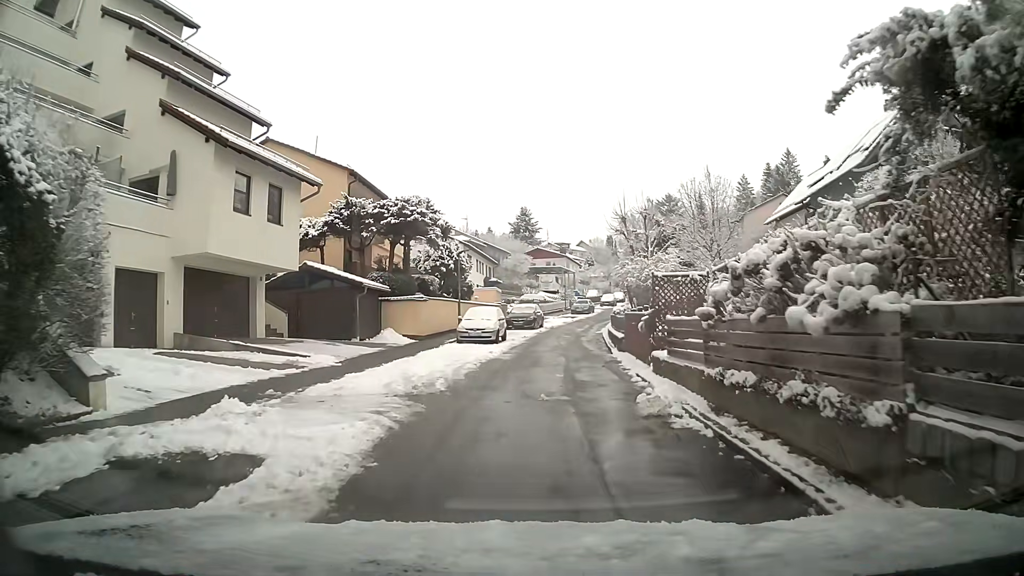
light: Day
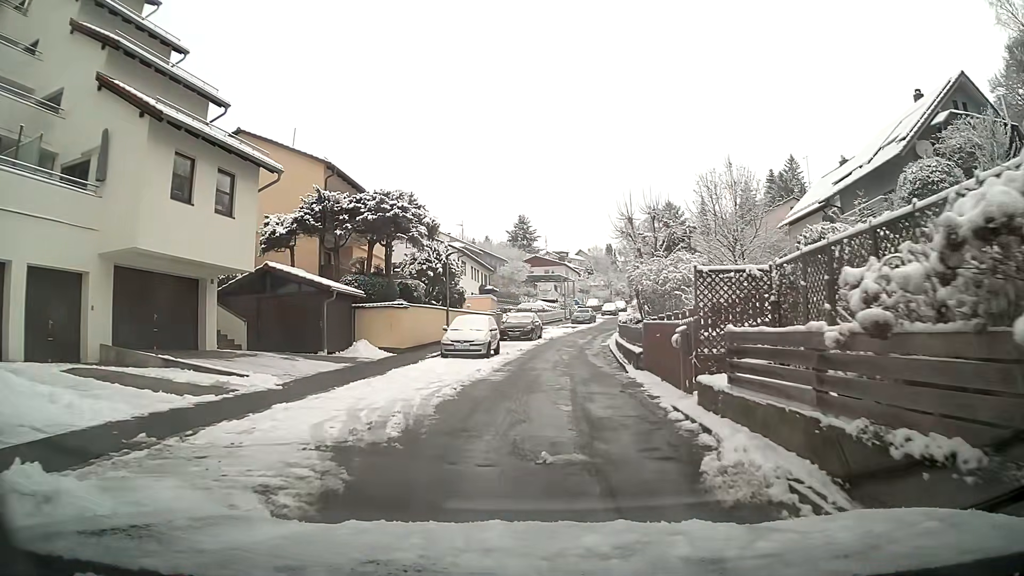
(0.0, +4.0) m; +1°
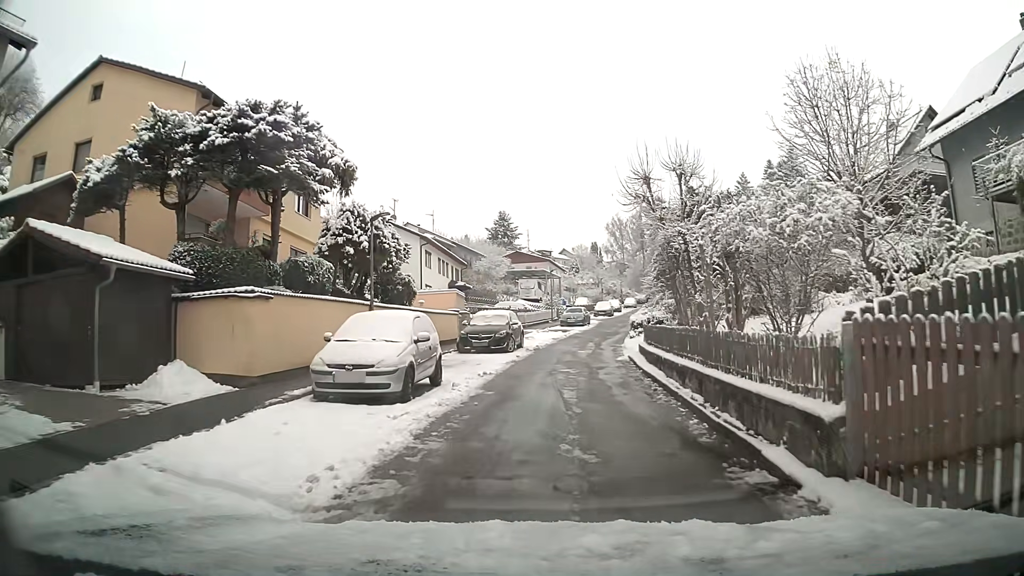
(+0.3, +12.2) m; +2°
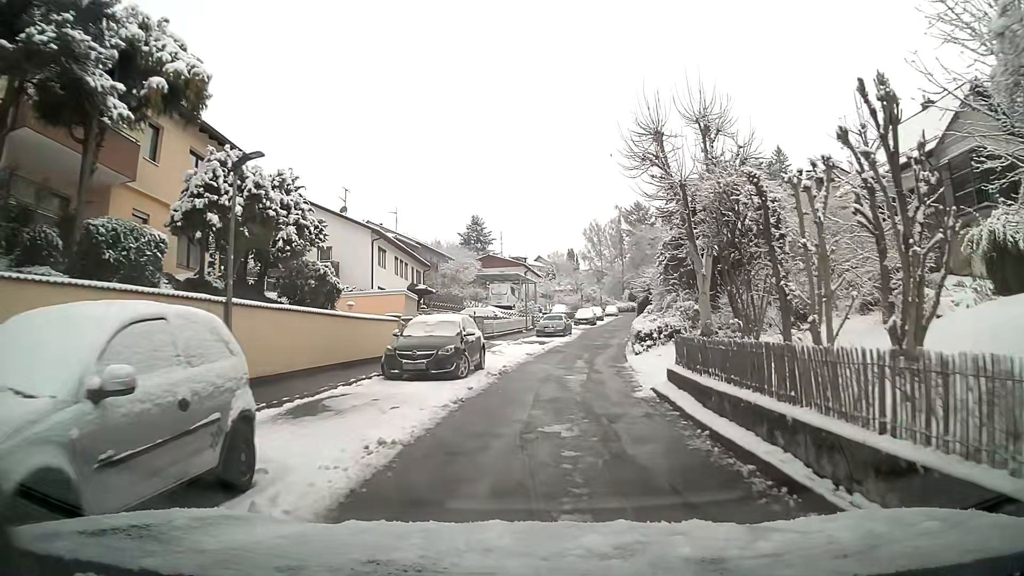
(+0.2, +8.3) m; +2°
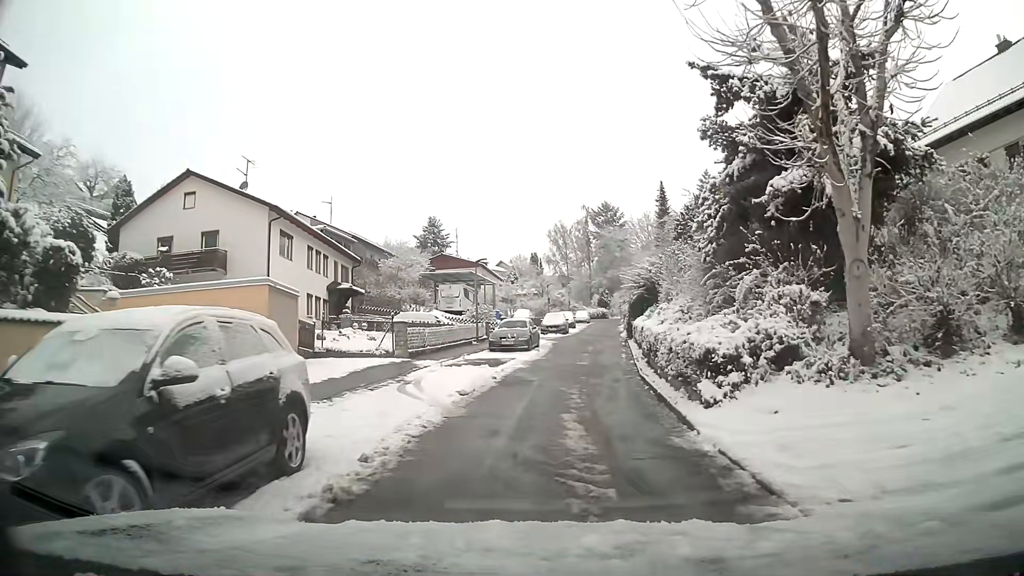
(+0.3, +12.4) m; +3°
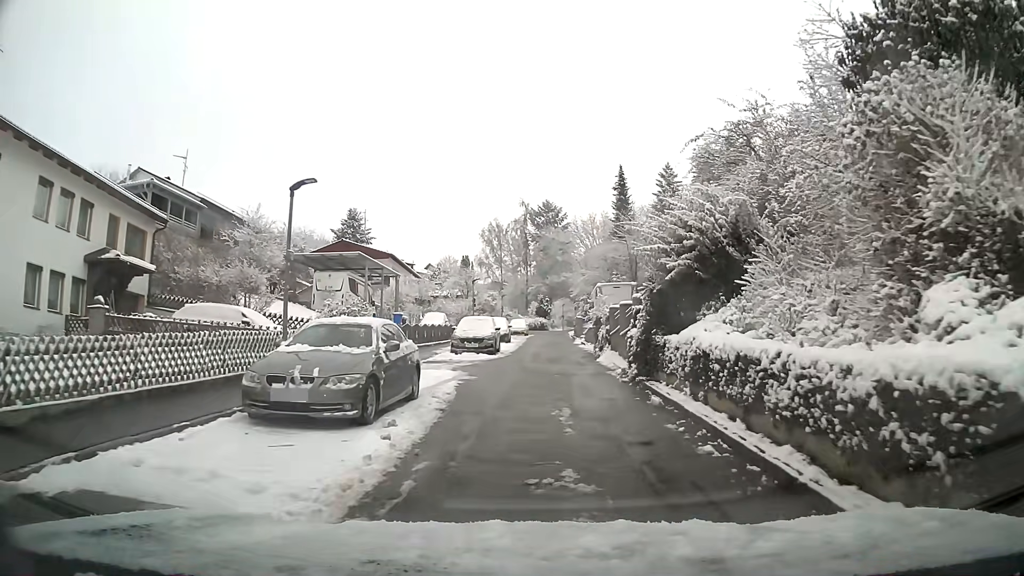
(+1.0, +20.0) m; +6°
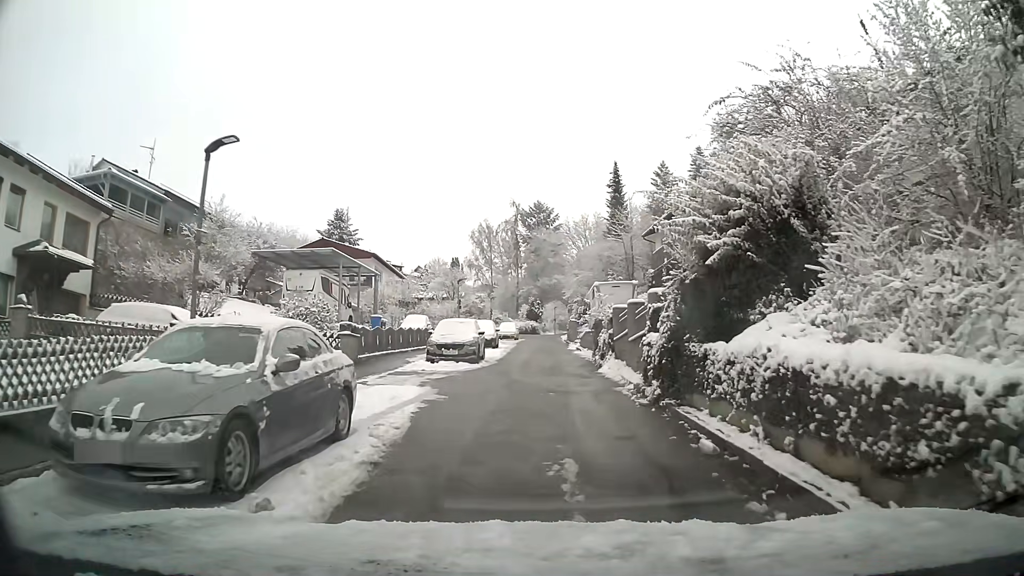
(0.0, +3.8) m; 0°
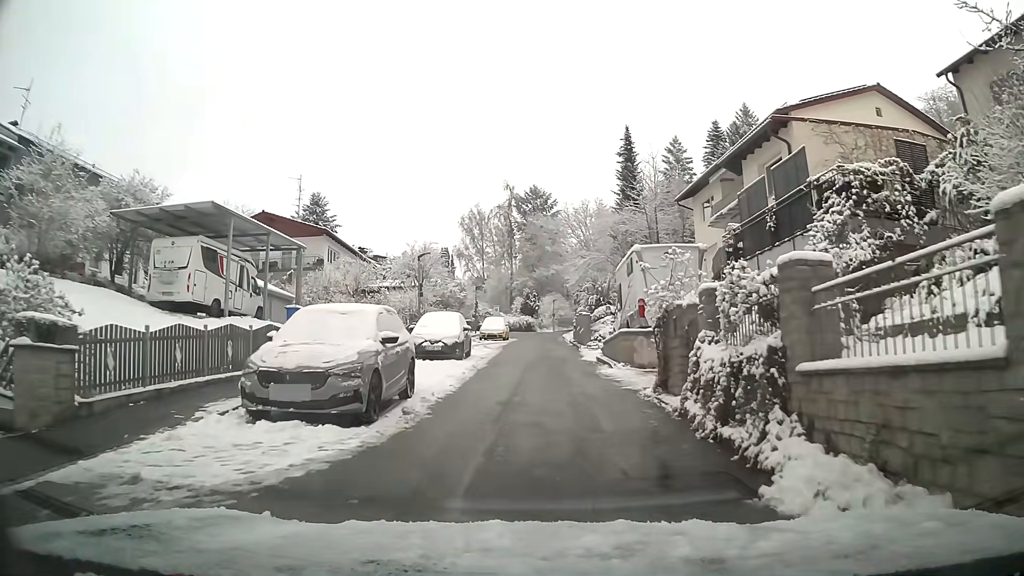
(0.0, +14.3) m; 0°
